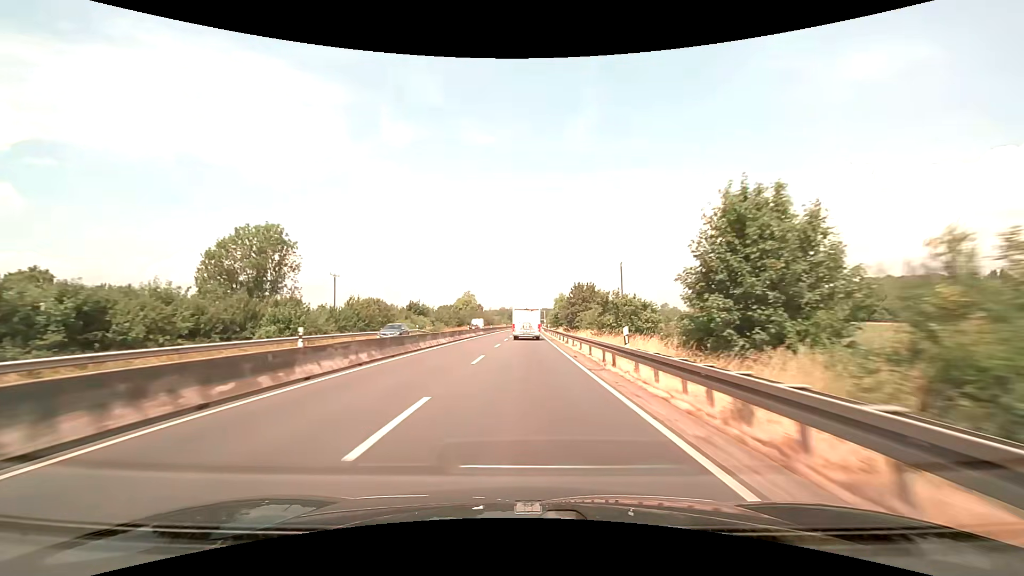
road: trunk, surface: asphalt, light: Day
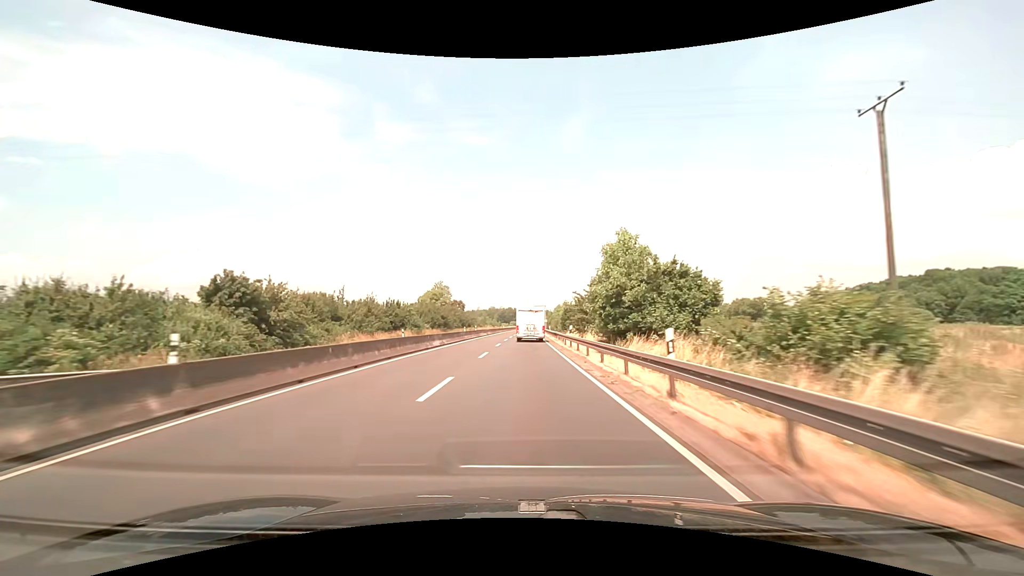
(+0.4, +56.3) m; +1°
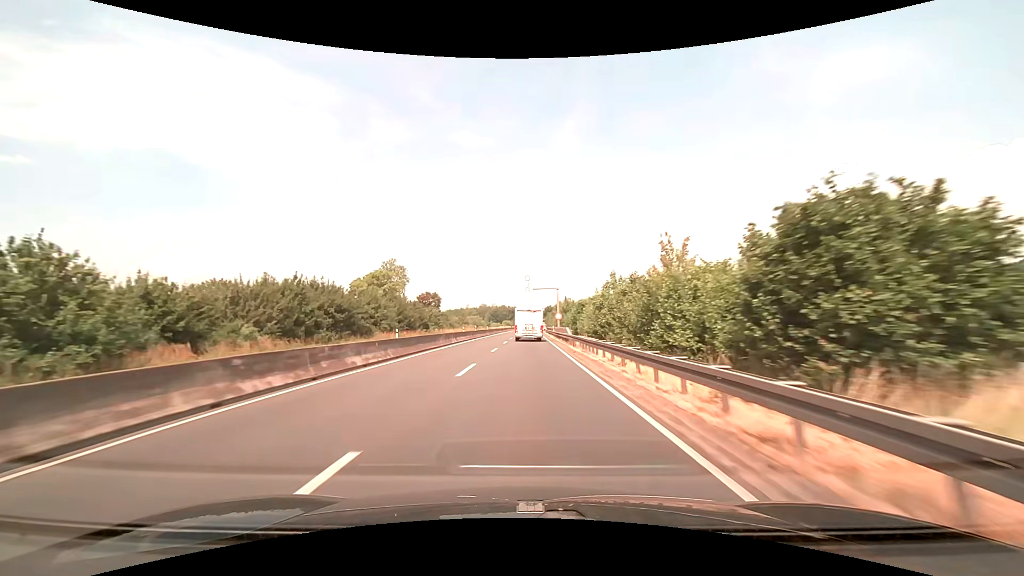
(+0.6, +55.7) m; +1°
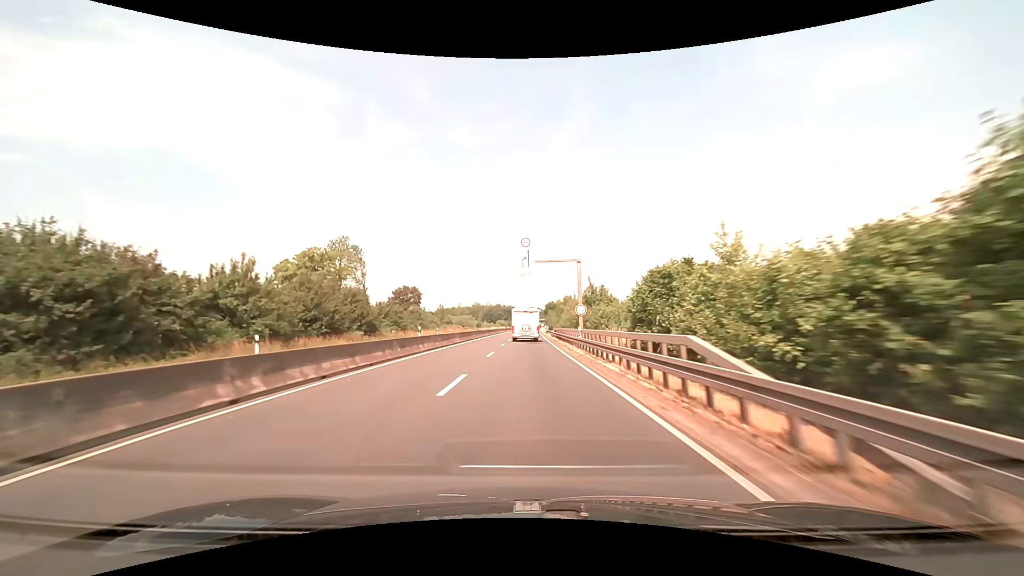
(+0.1, +27.8) m; 0°
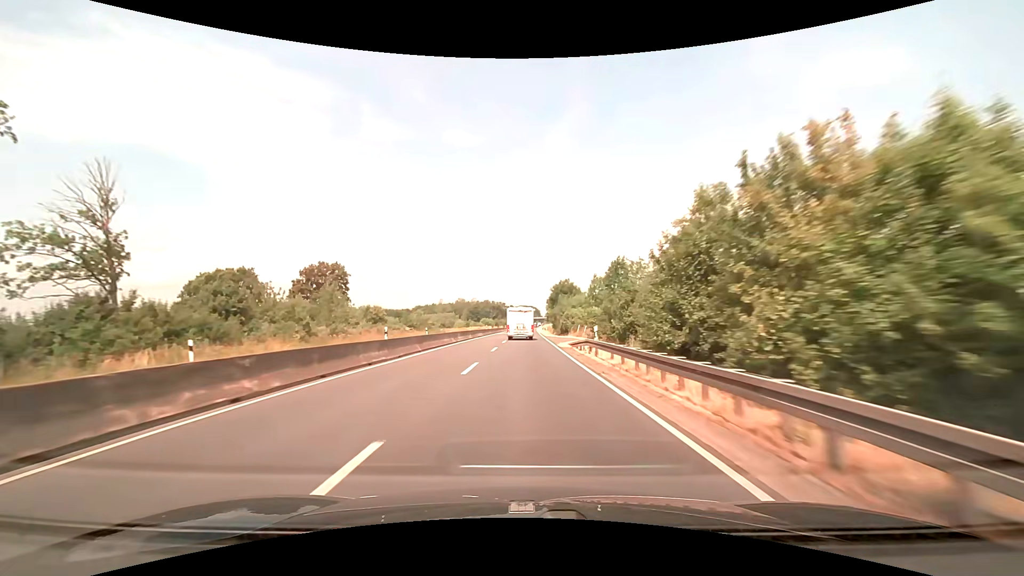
(+0.3, +56.1) m; +1°
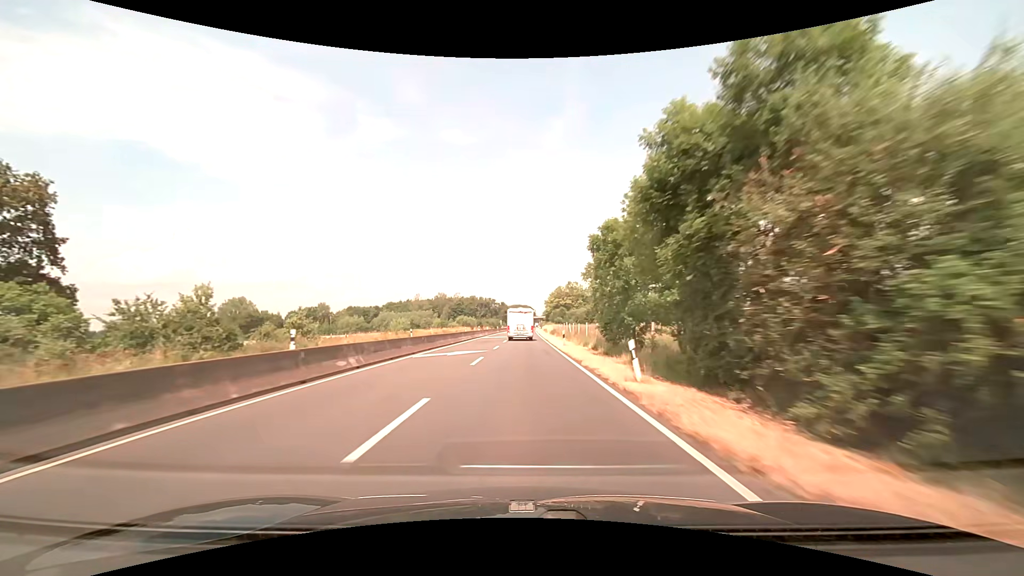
(+0.3, +57.3) m; +1°
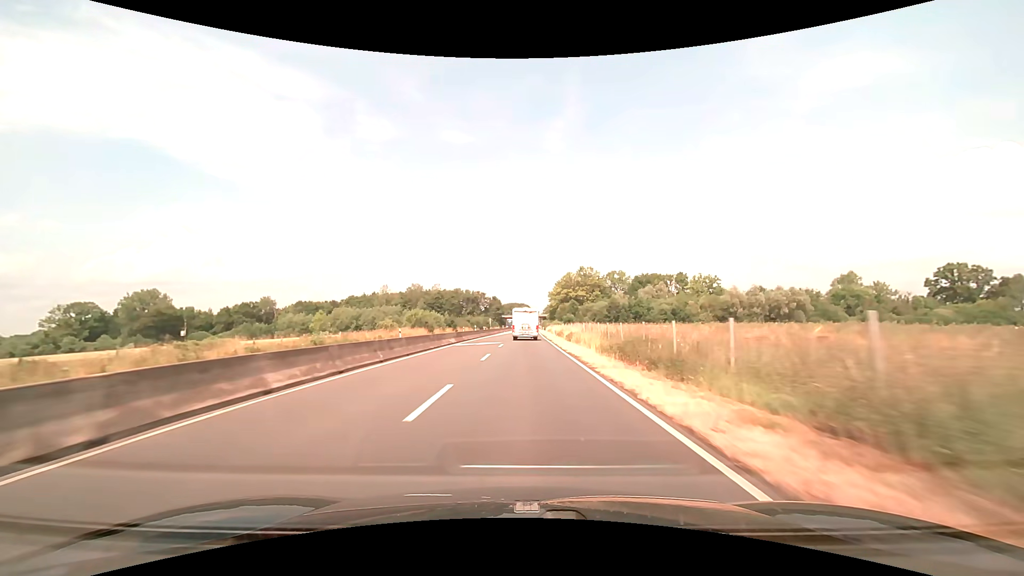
(+0.1, +58.3) m; 0°
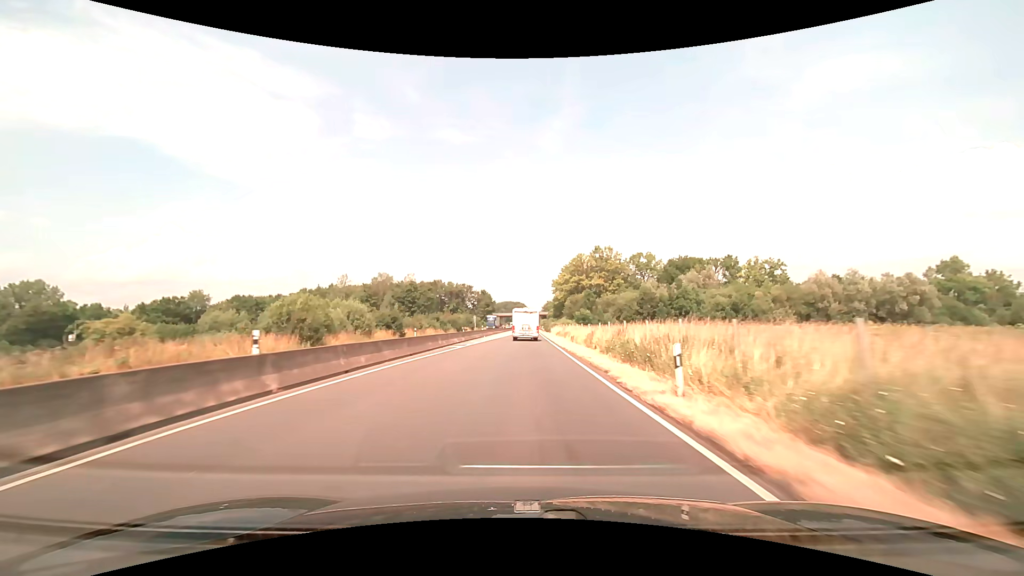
(+0.1, +44.0) m; 0°
(0, +10) (0, +20) (0, +30) (0, +40) (0, +50) (0, +60) (+1, +70) (+1, +80) (+1, +90) (+1, +100) m
